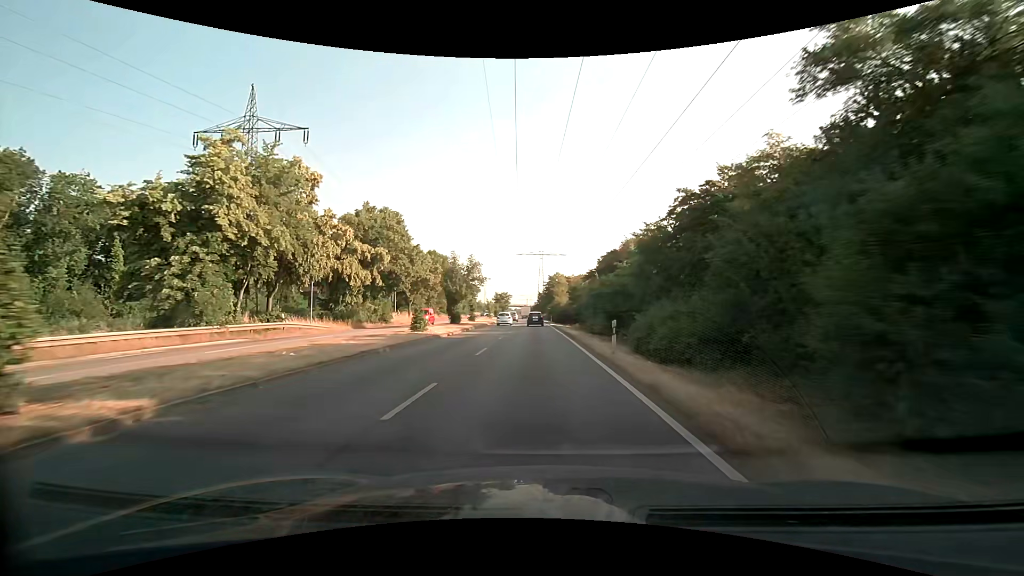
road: primary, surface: asphalt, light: Day
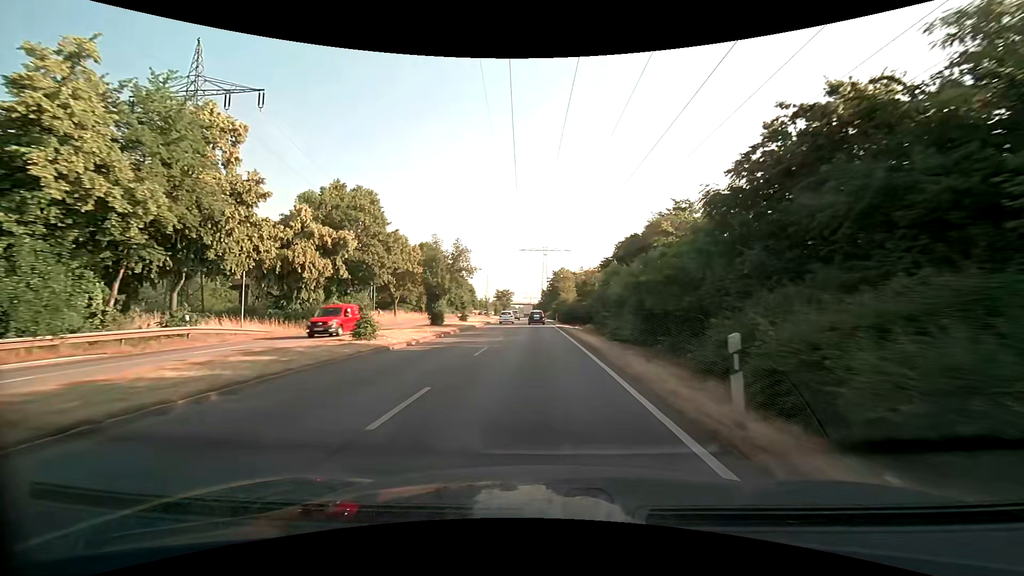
(0.0, +9.6) m; 0°
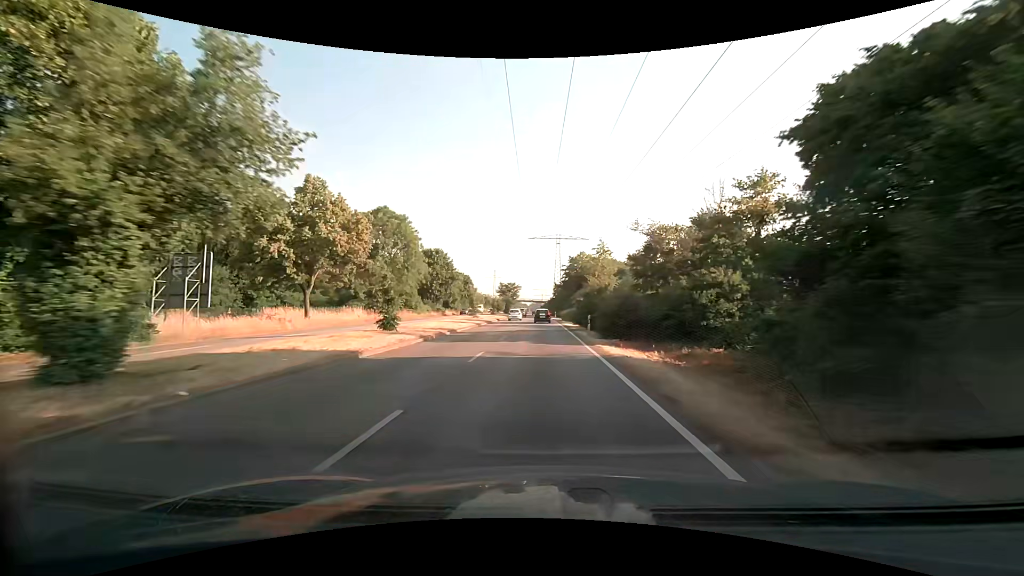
(-0.3, +29.7) m; -2°
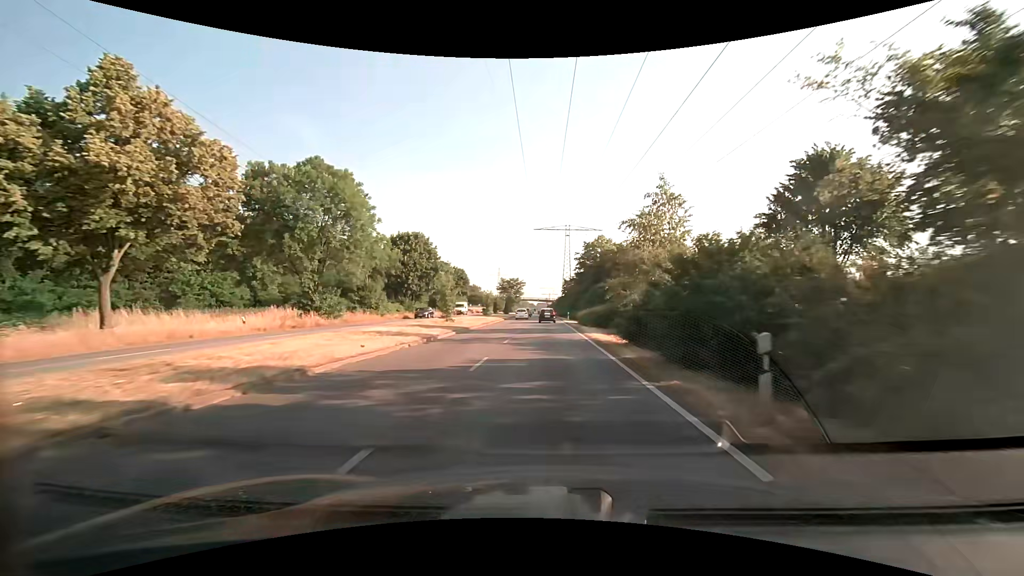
(-0.1, +20.2) m; -1°
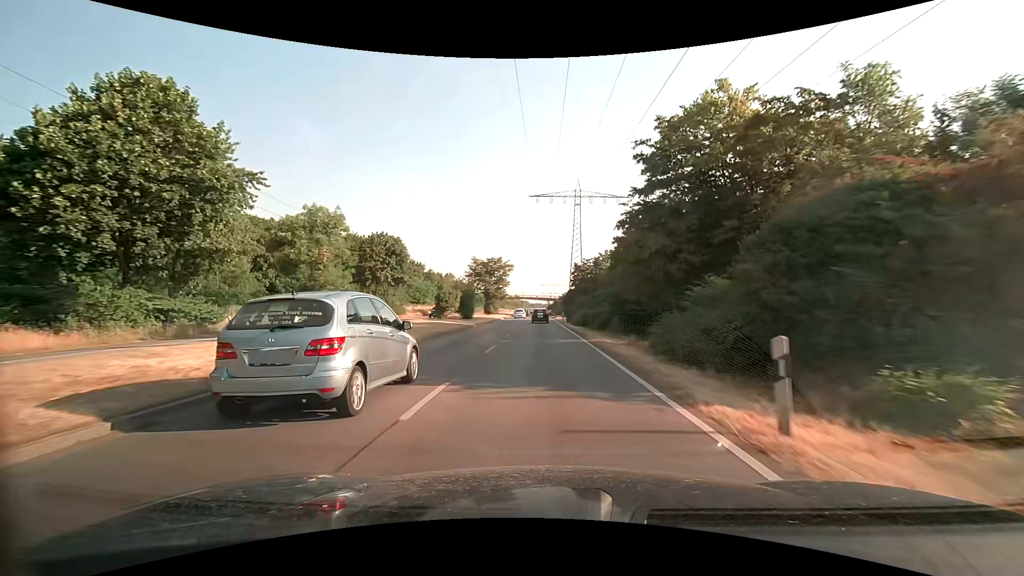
(+0.1, +50.5) m; 0°
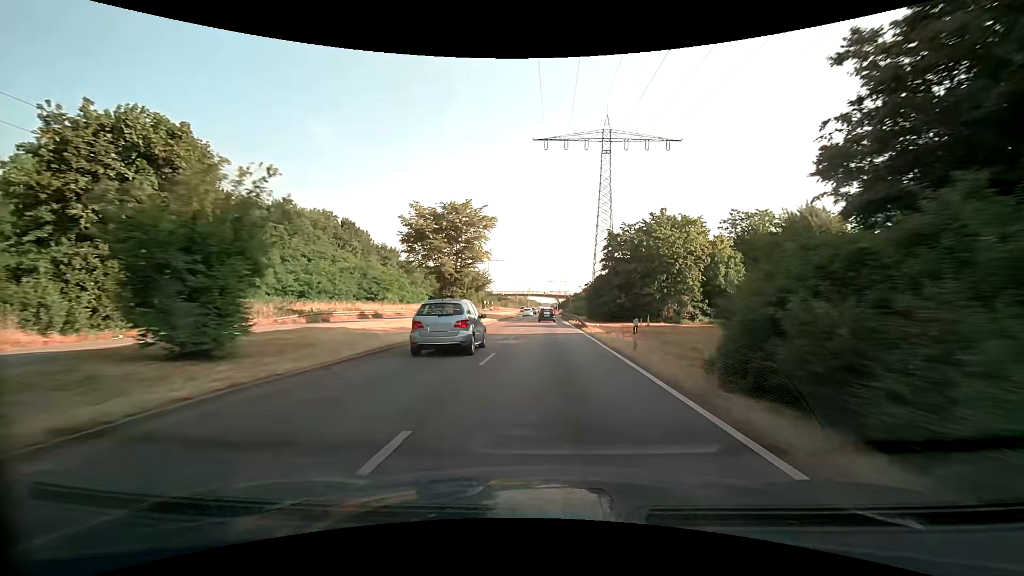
(-0.5, +39.9) m; -1°
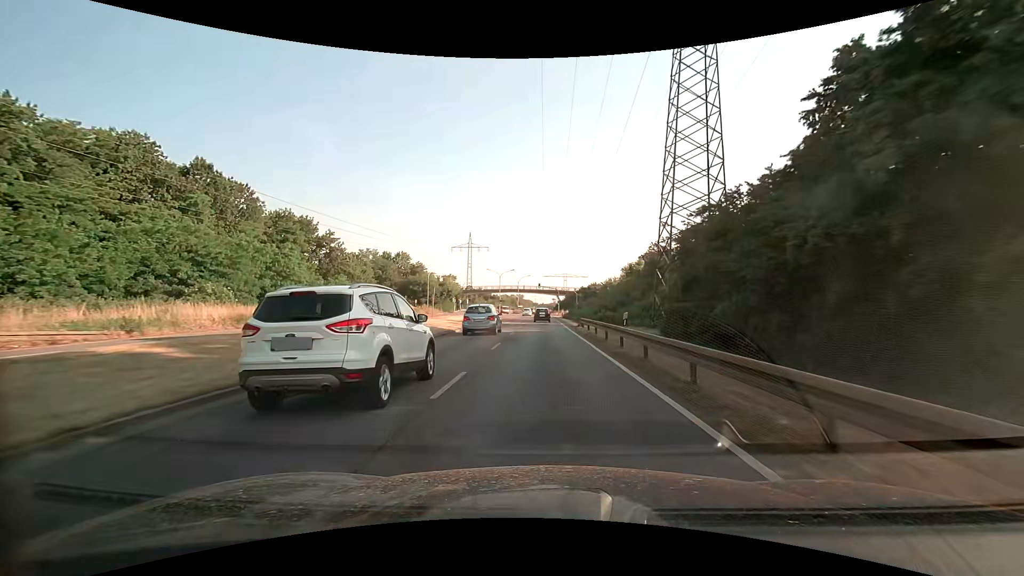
(+0.1, +49.3) m; 0°
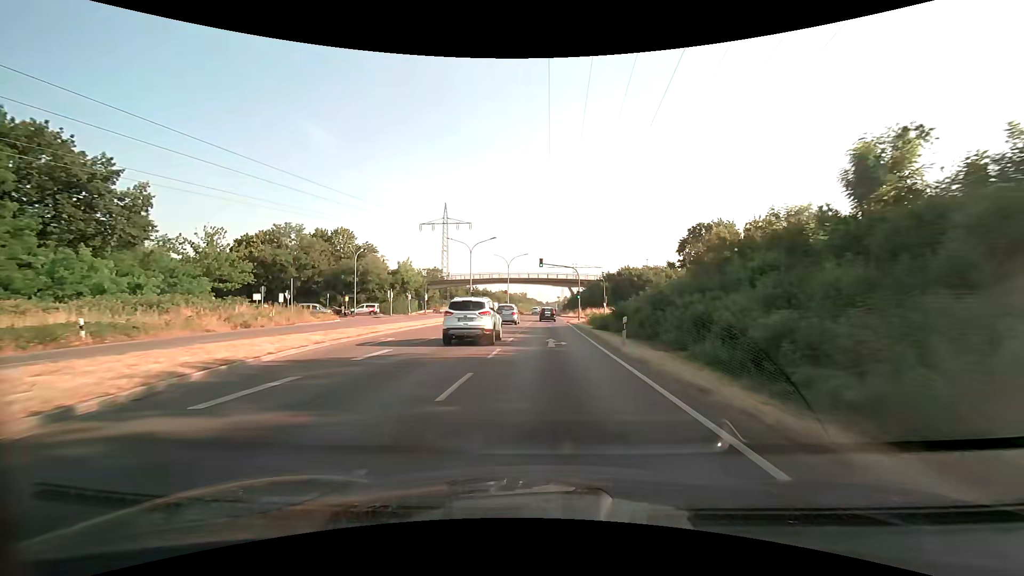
(-0.4, +48.4) m; -1°
